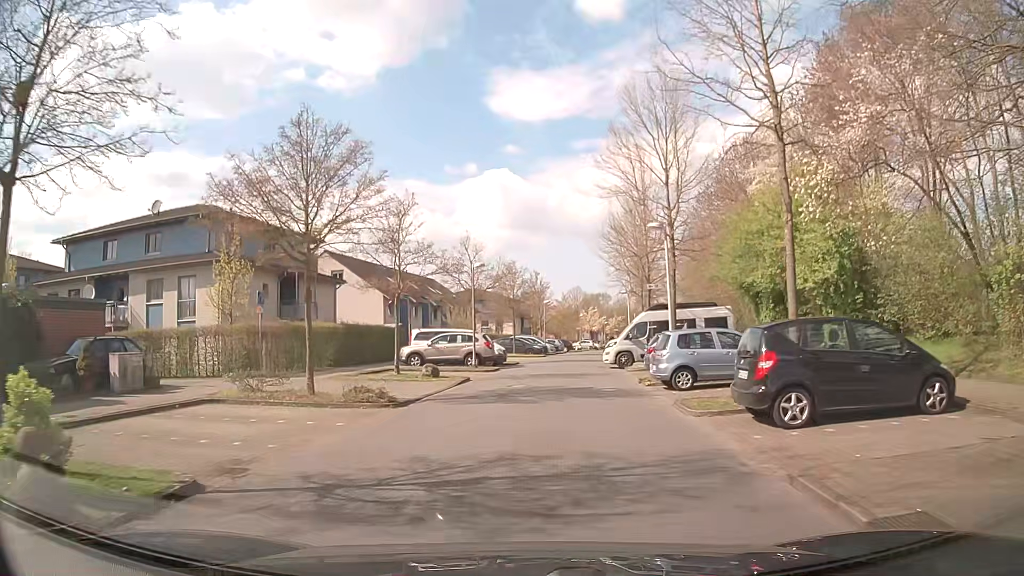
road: residential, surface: asphalt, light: Day
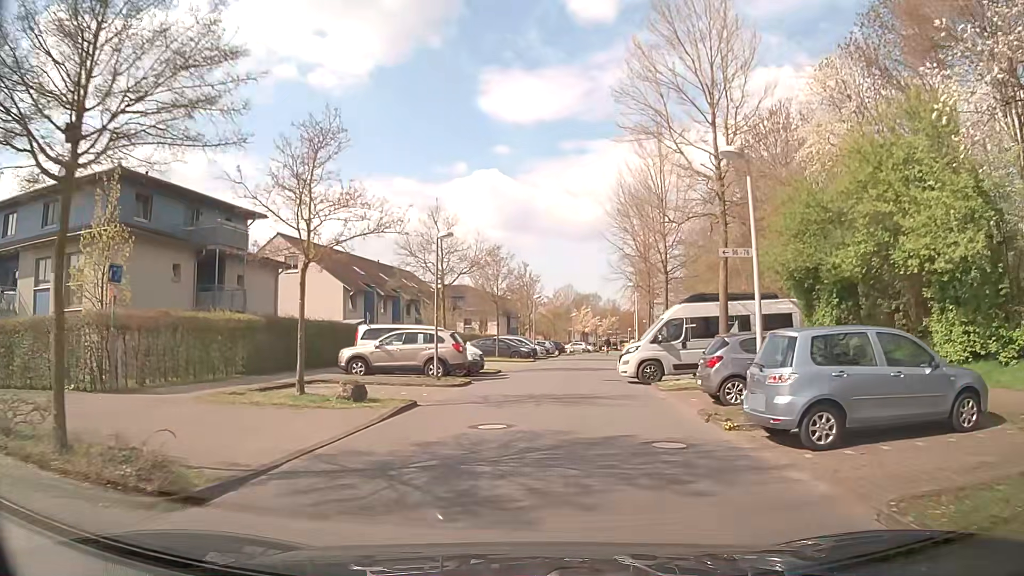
(+0.1, +8.9) m; +1°
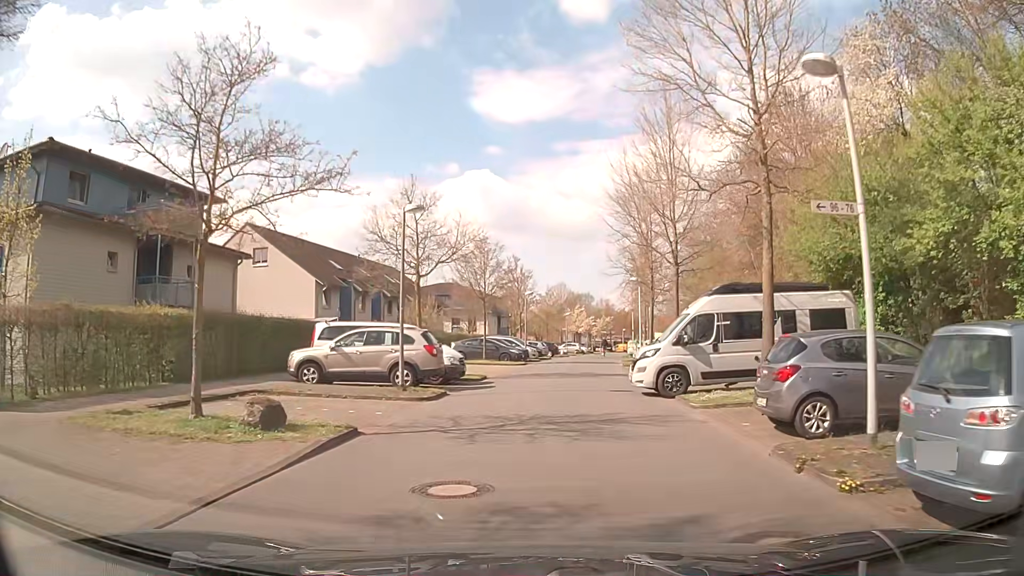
(0.0, +4.5) m; 0°
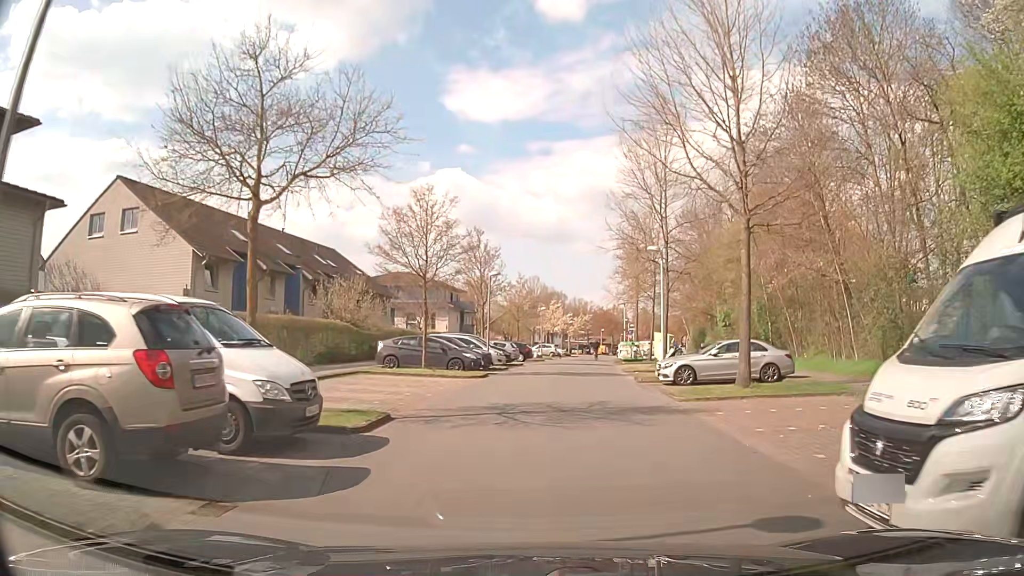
(+0.3, +13.4) m; +3°
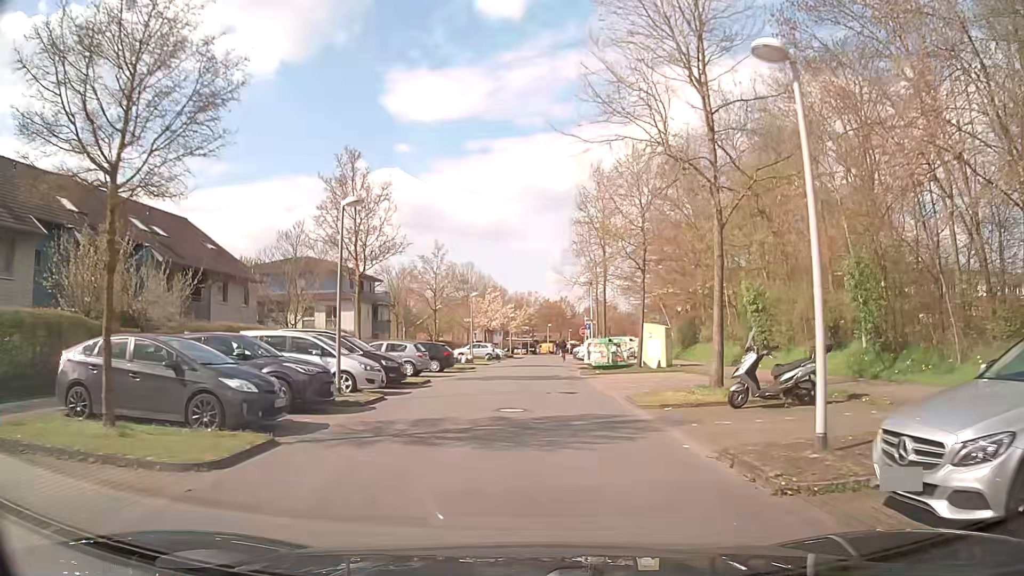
(+0.8, +17.7) m; +5°
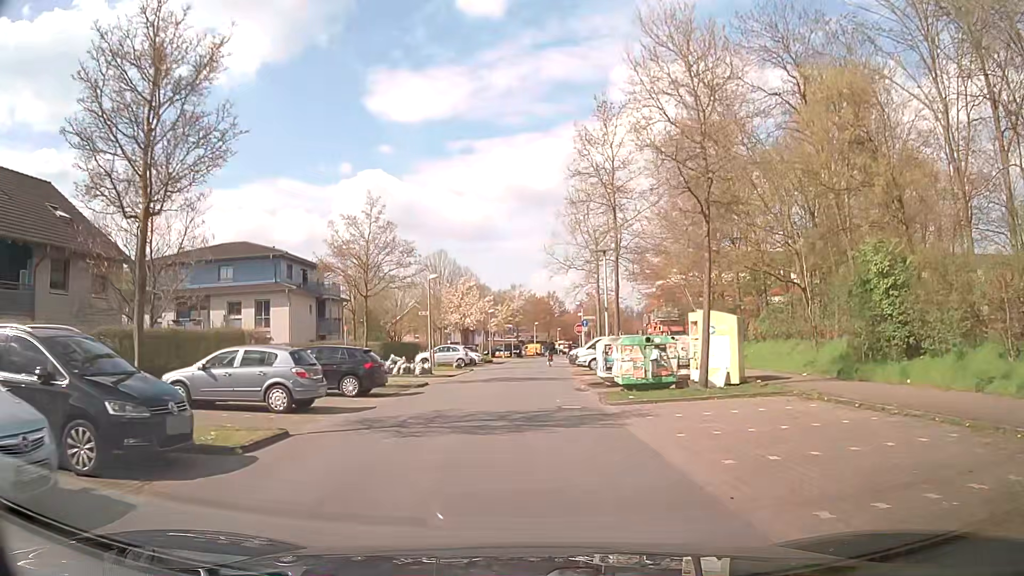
(+0.1, +13.3) m; +1°
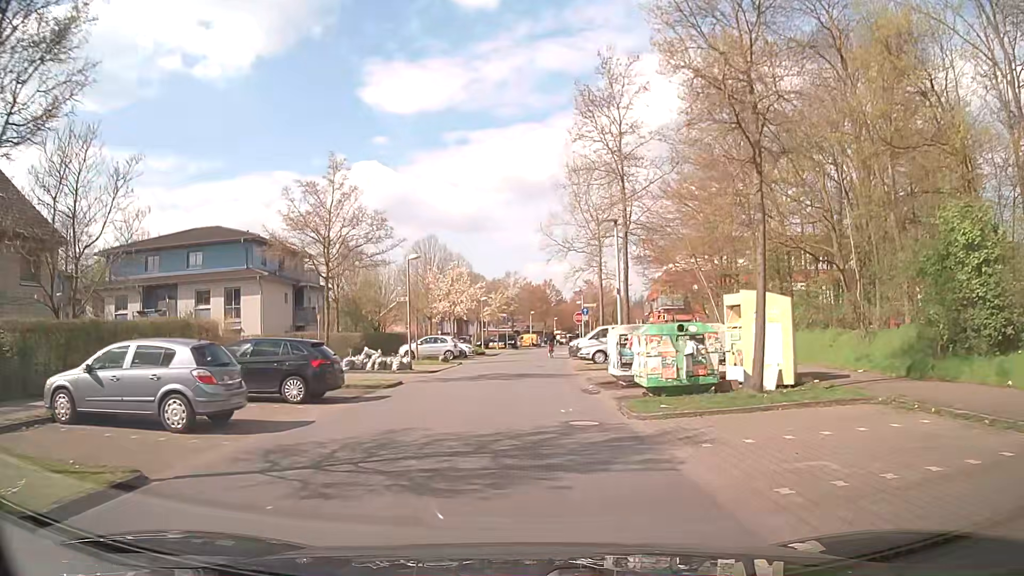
(0.0, +4.4) m; 0°
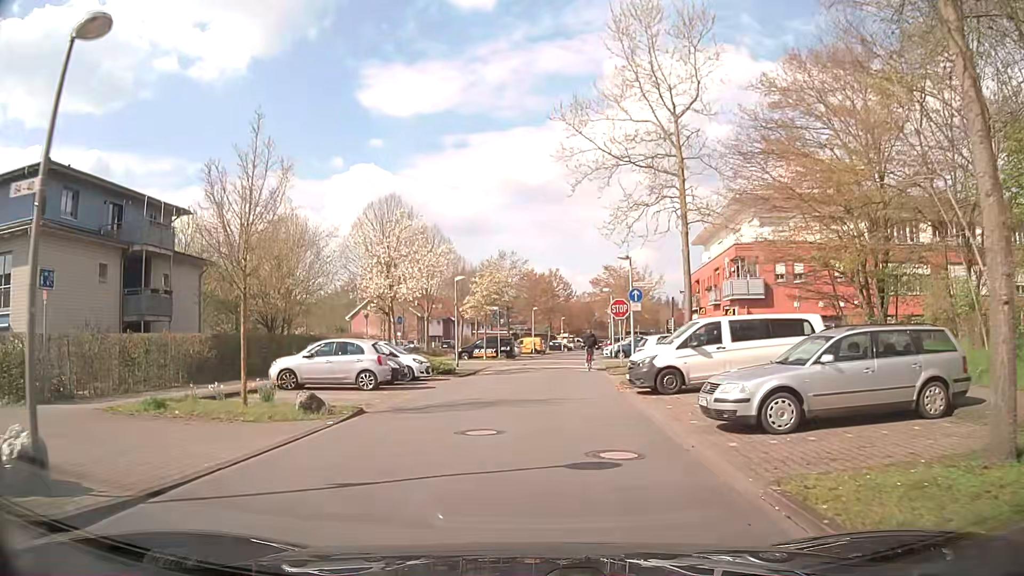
(+0.1, +22.5) m; +1°
